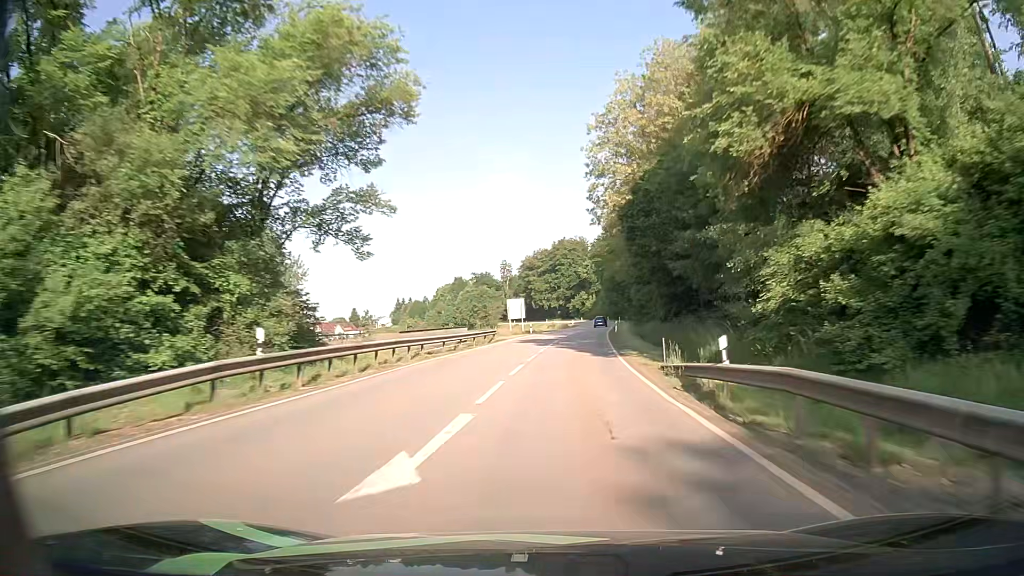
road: secondary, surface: asphalt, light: Day
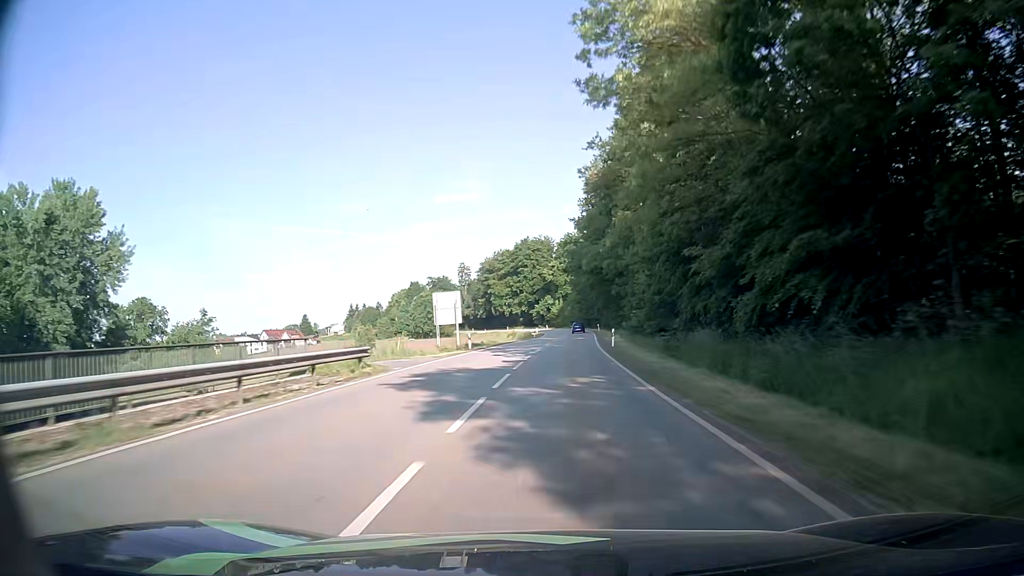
(+0.7, +26.9) m; +3°
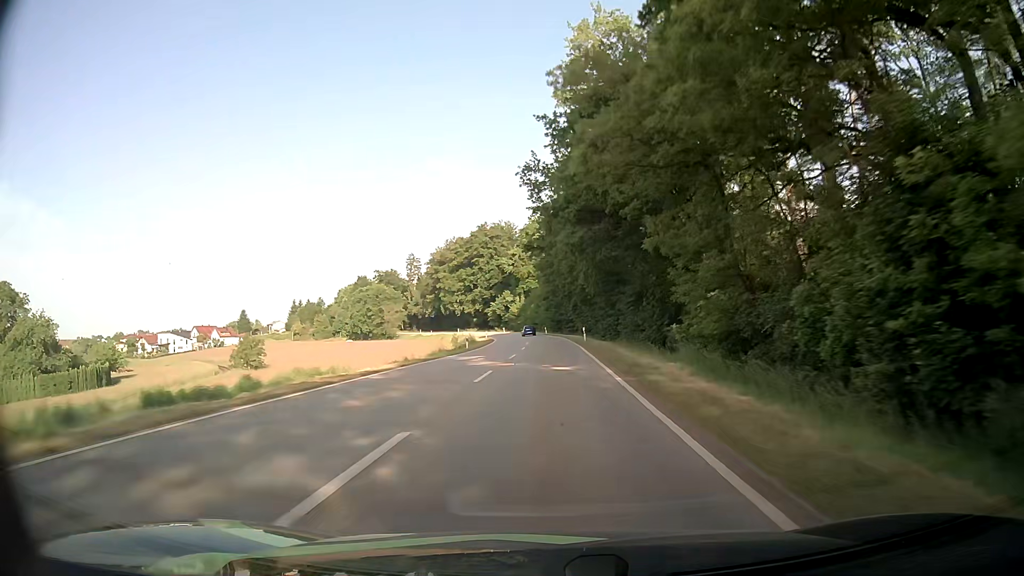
(+1.6, +40.3) m; +3°
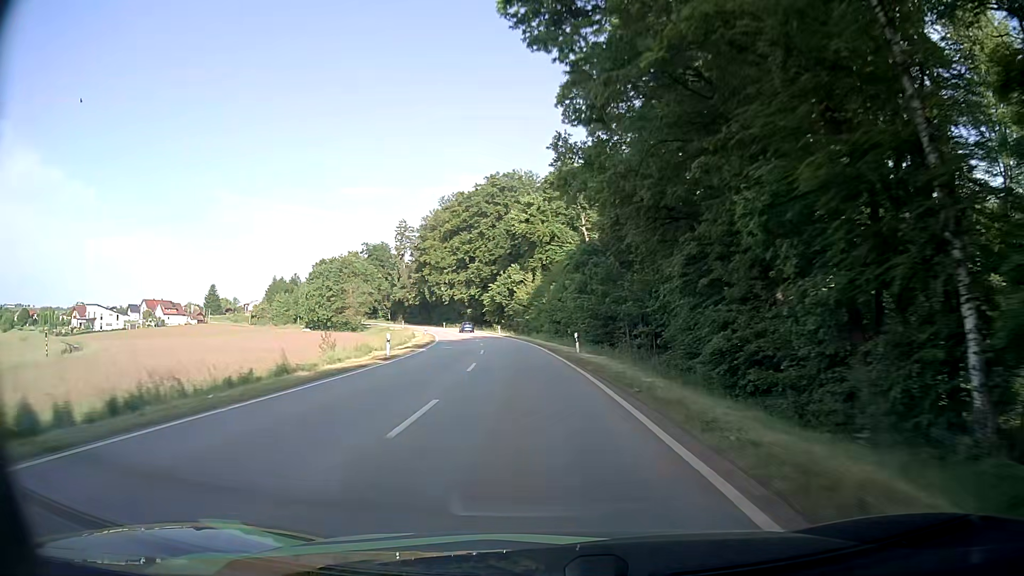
(-0.1, +67.9) m; -3°
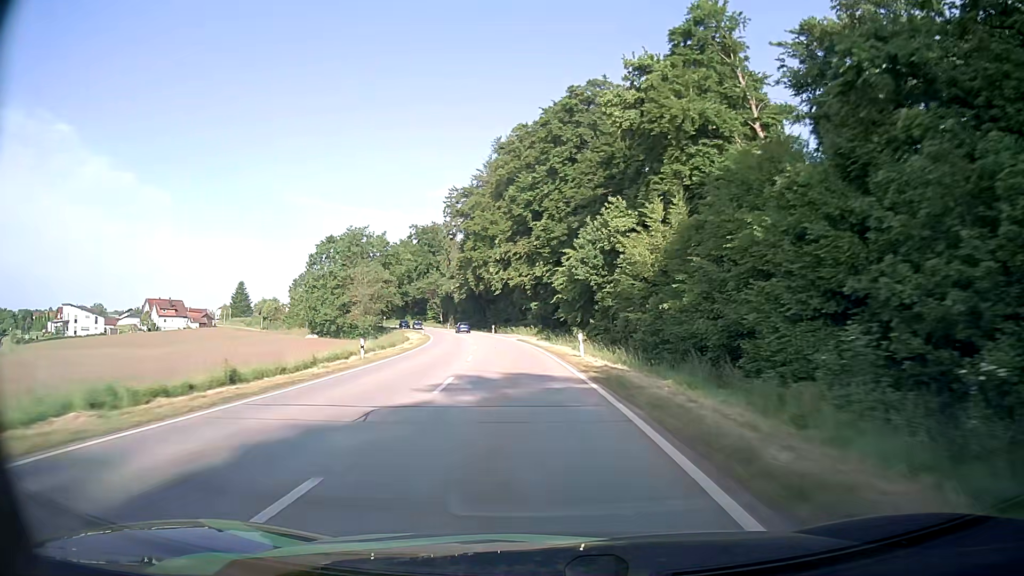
(-3.1, +54.3) m; -7°
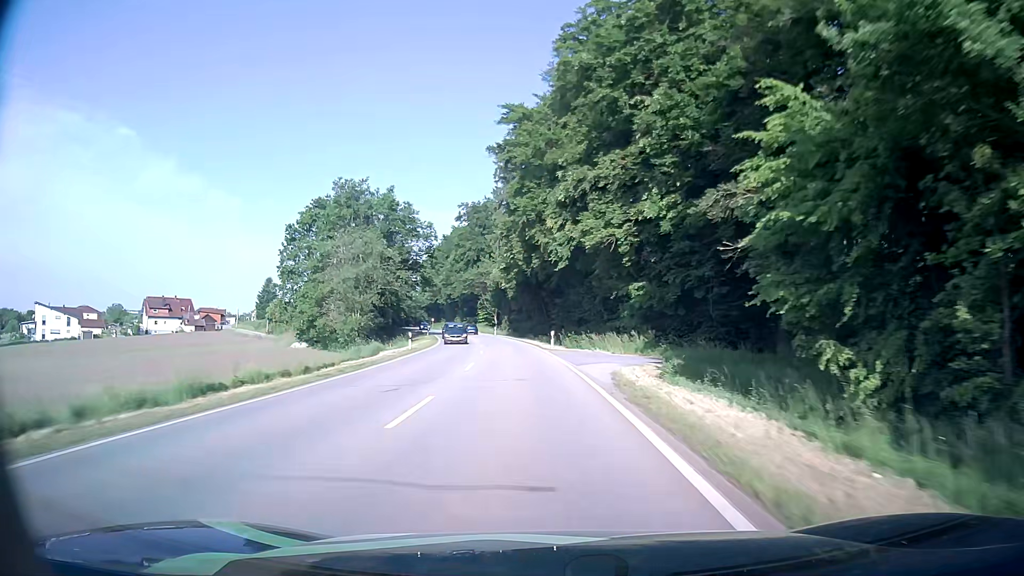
(-2.0, +40.6) m; -6°
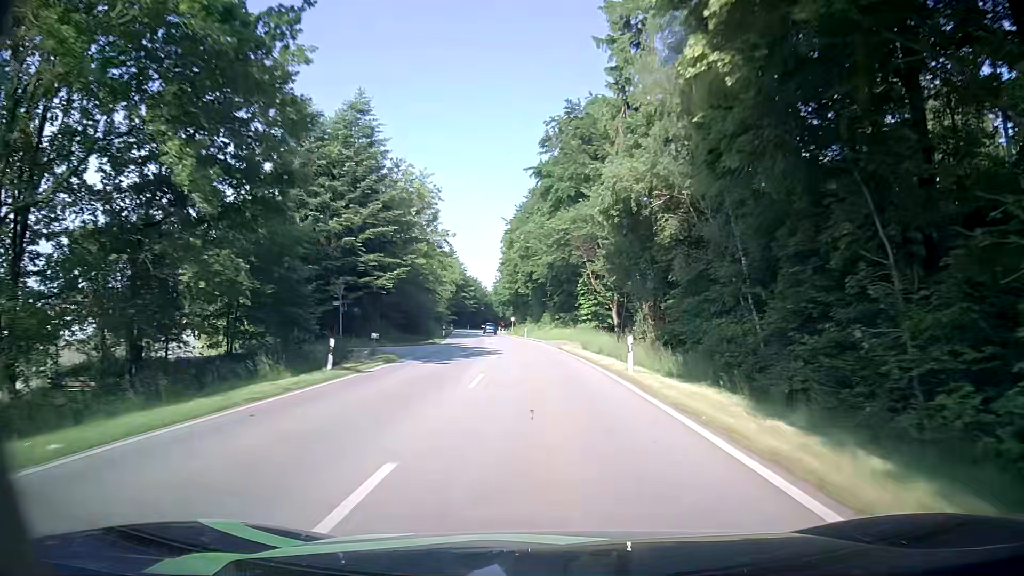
(-5.4, +66.2) m; -9°
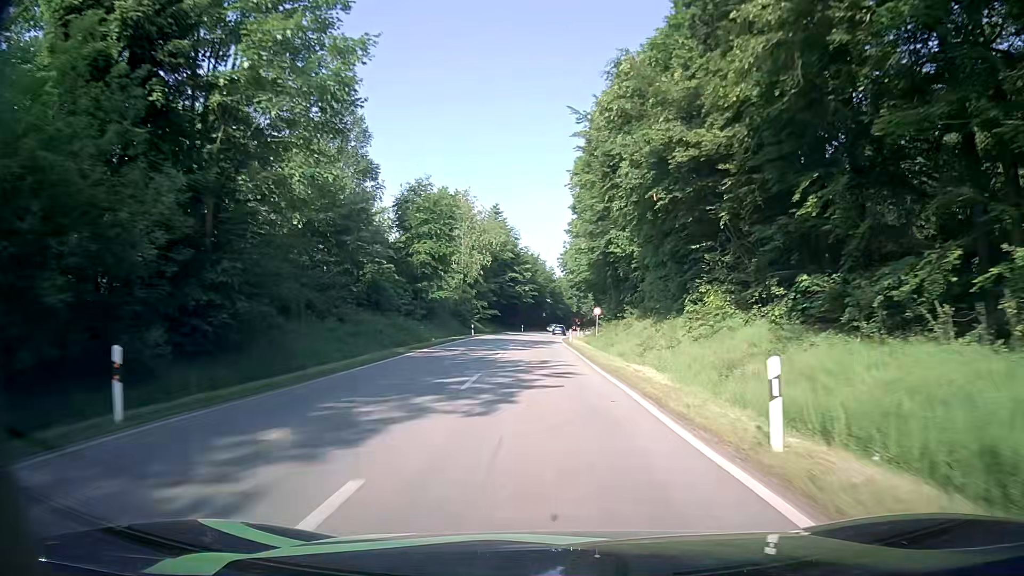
(-3.4, +60.1) m; -6°
(0, +10) (0, +20) (0, +30) (0, +40) (-1, +50) (0, +60) (0, +70) (0, +80) (+1, +90) (+2, +100) m
